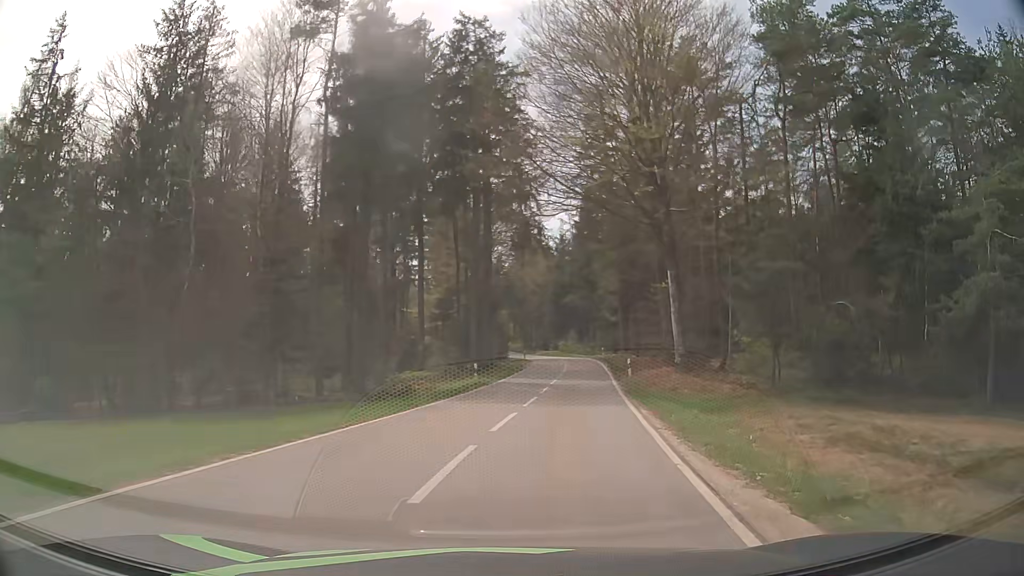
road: tertiary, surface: asphalt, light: Day
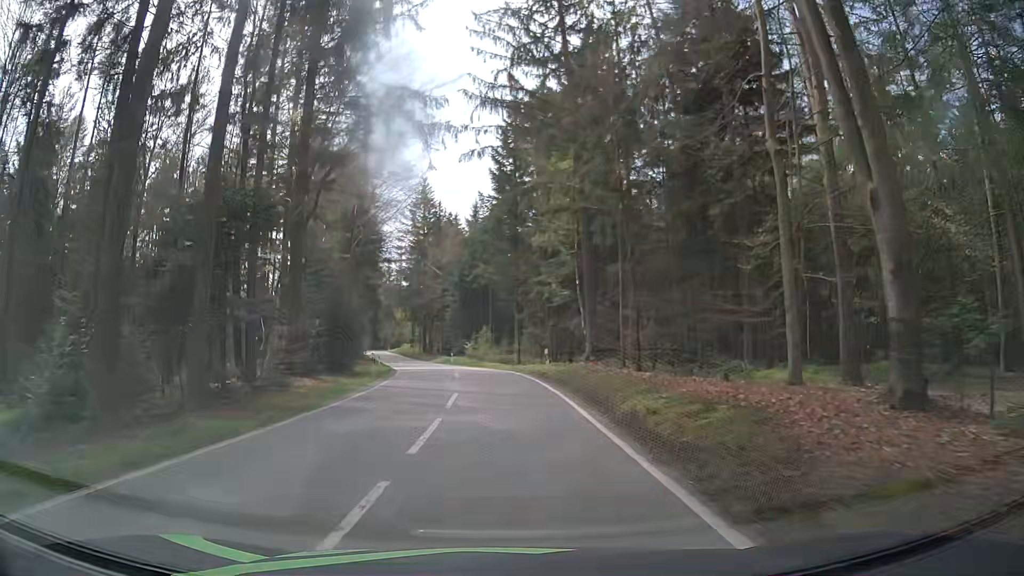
(+4.2, +33.9) m; +9°
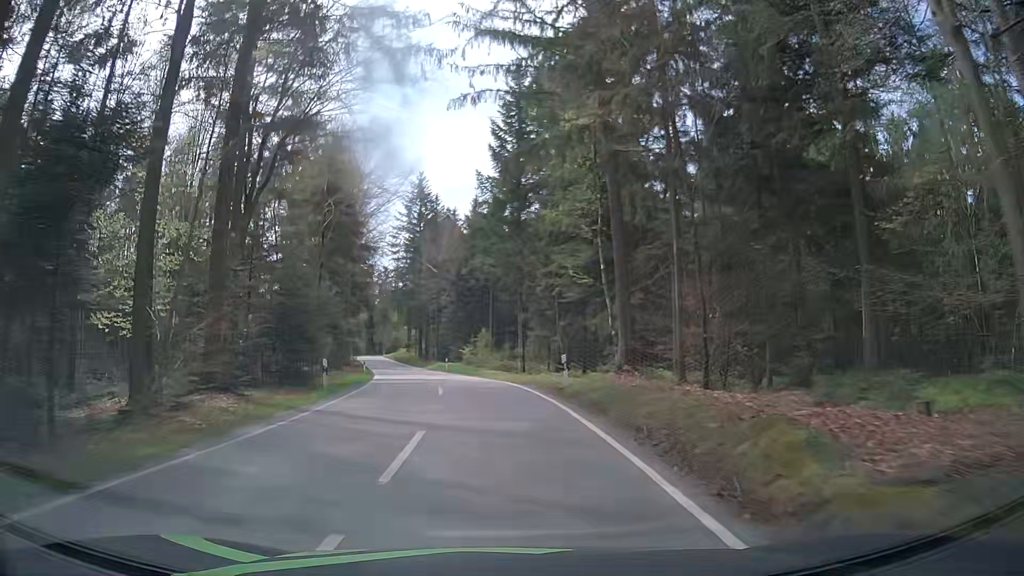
(-0.1, +7.8) m; -1°
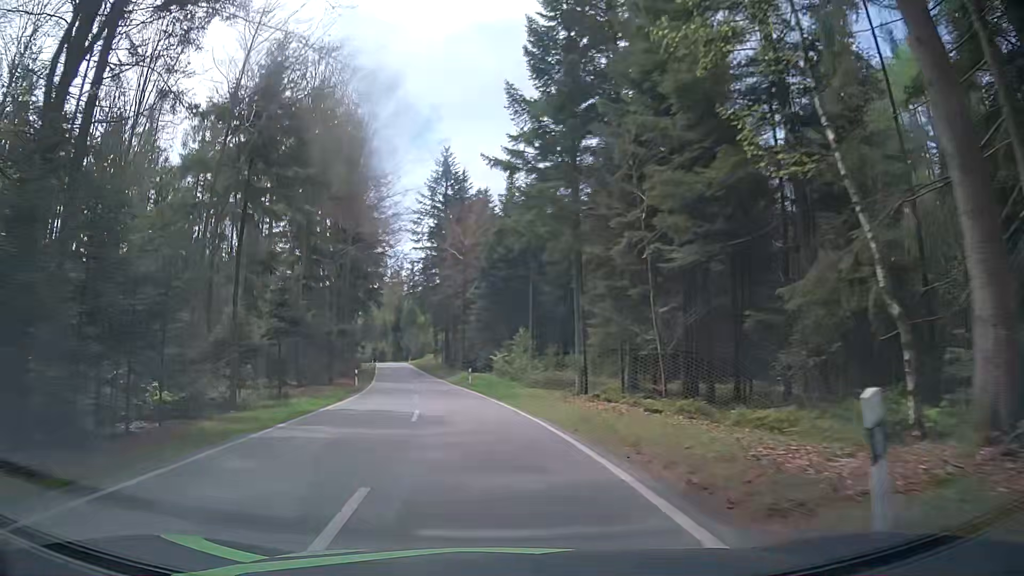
(+0.2, +16.3) m; -3°
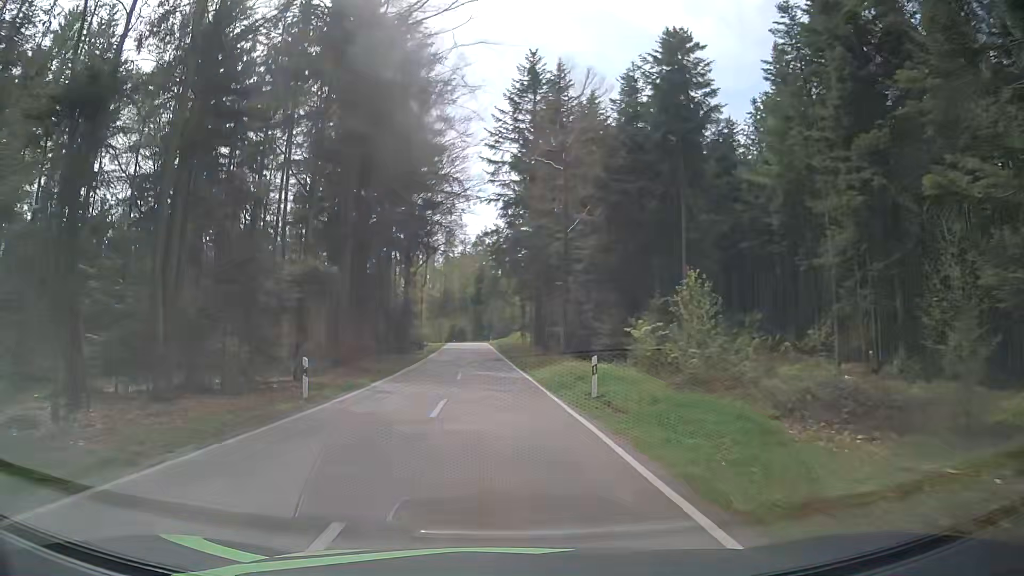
(-1.6, +25.9) m; -8°
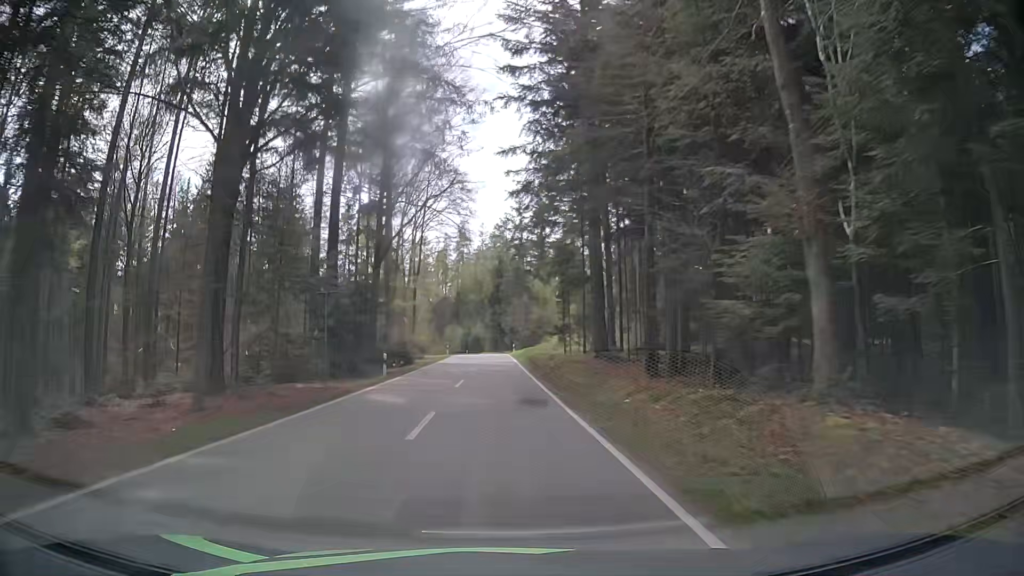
(-0.3, +28.0) m; -2°
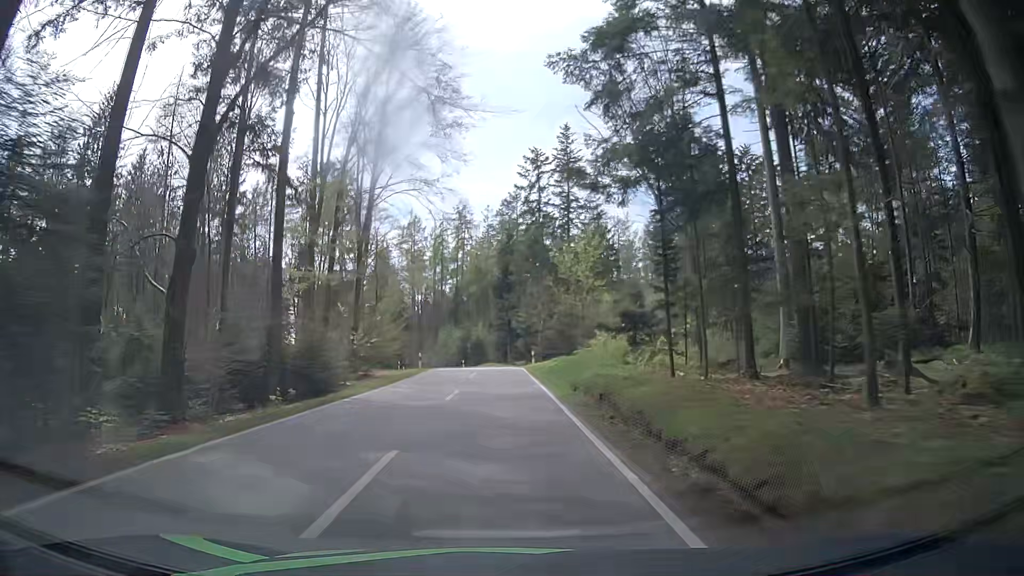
(-0.1, +28.8) m; 0°
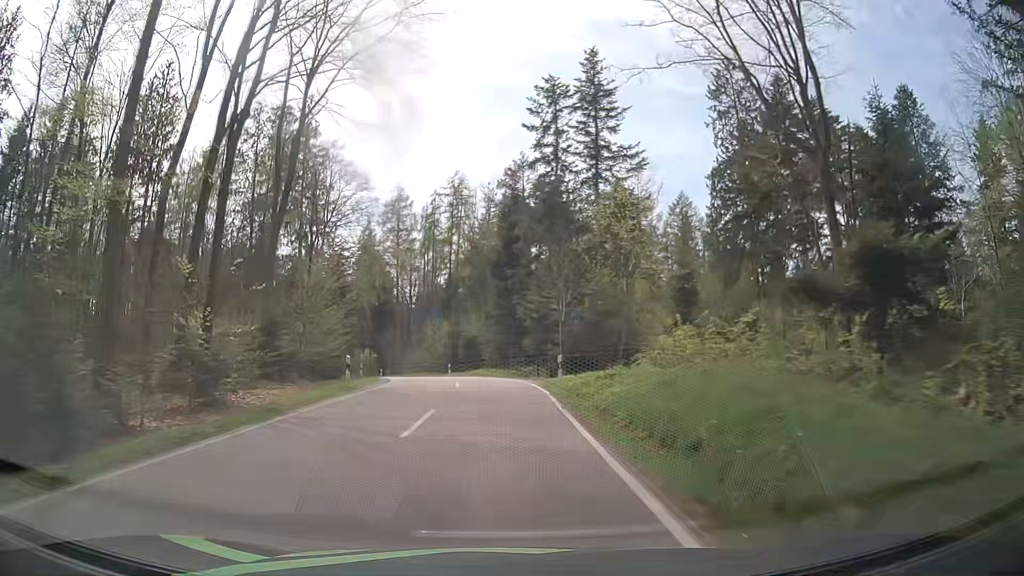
(-0.3, +19.0) m; -2°
